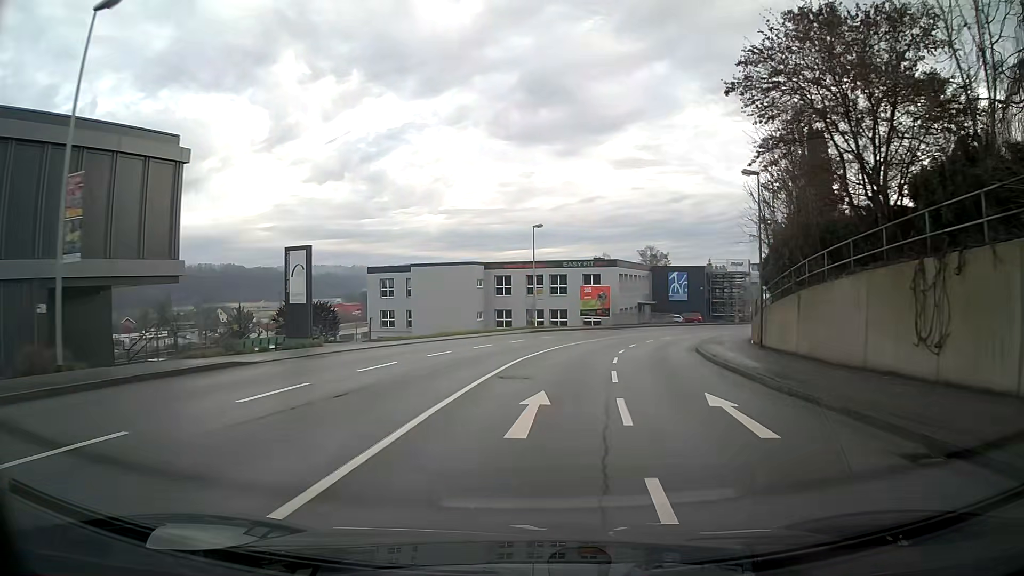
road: tertiary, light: Day
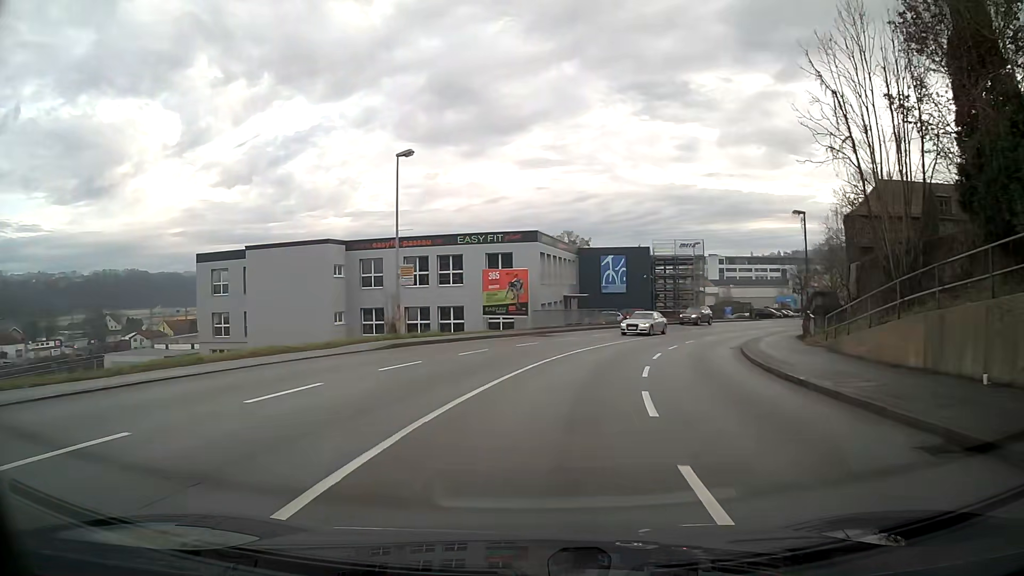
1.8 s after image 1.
(+1.6, +23.4) m; +9°
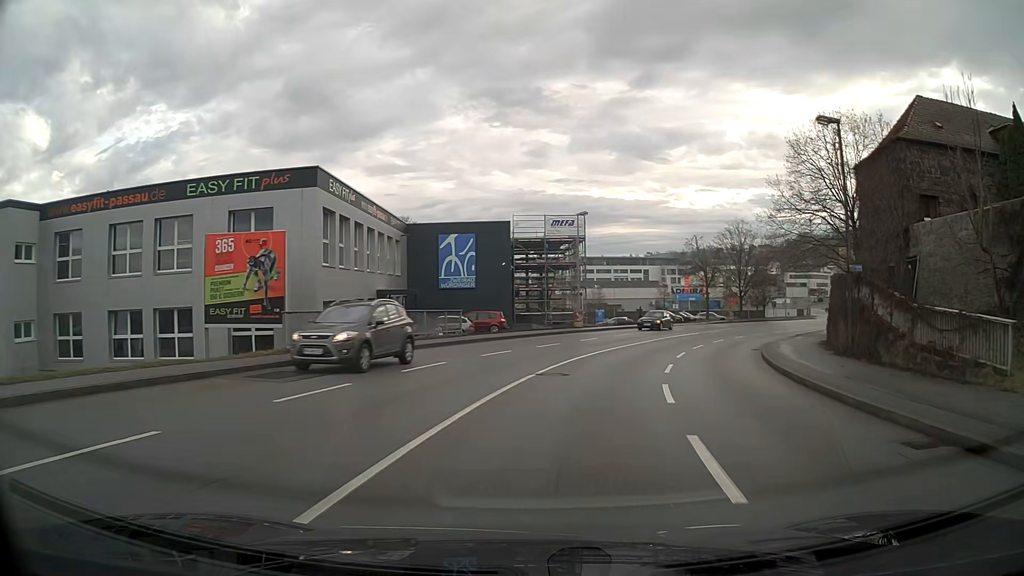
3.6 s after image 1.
(+2.5, +22.4) m; +13°
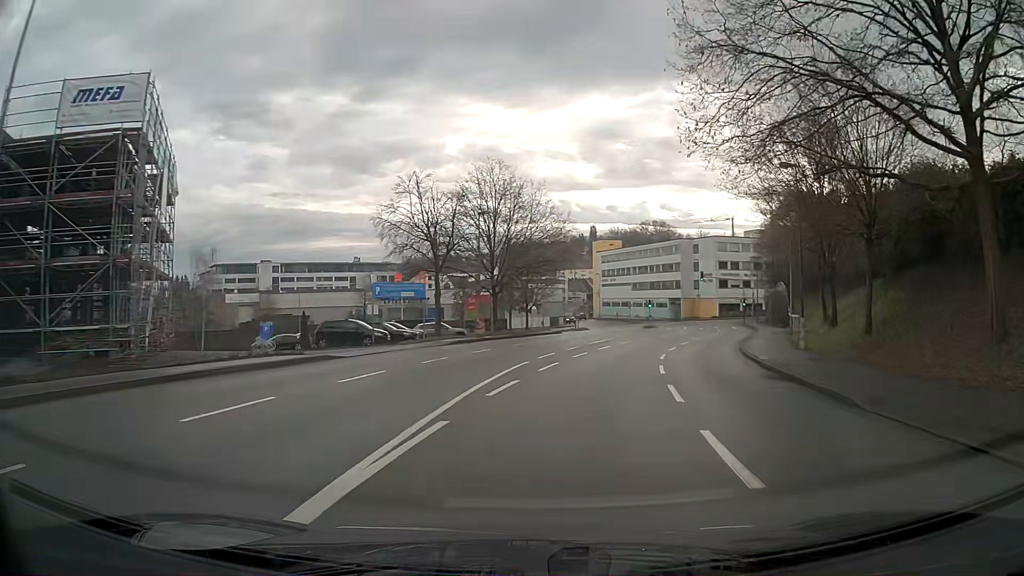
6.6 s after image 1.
(+7.8, +35.4) m; +24°
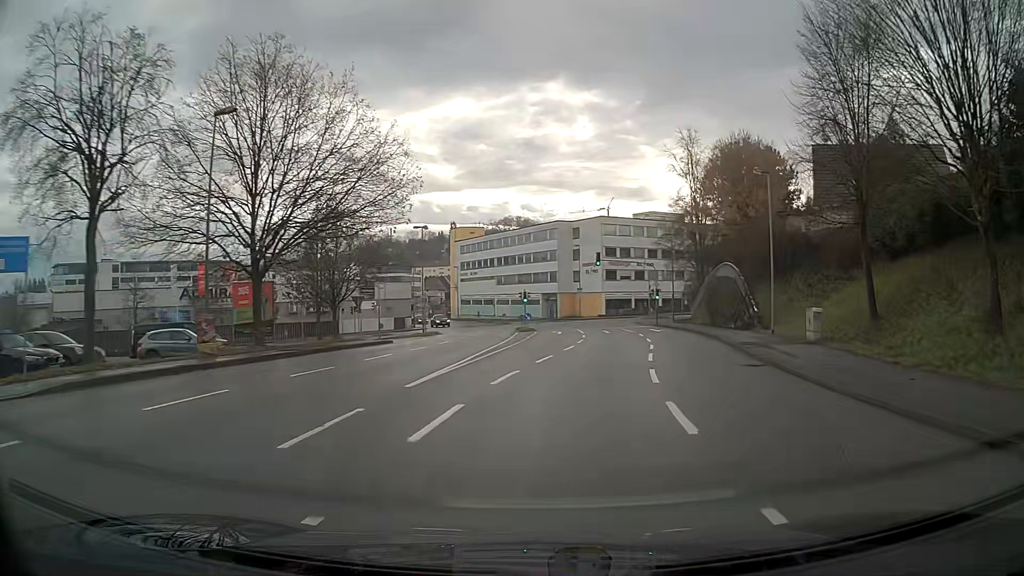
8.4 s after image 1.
(+2.2, +22.1) m; +12°
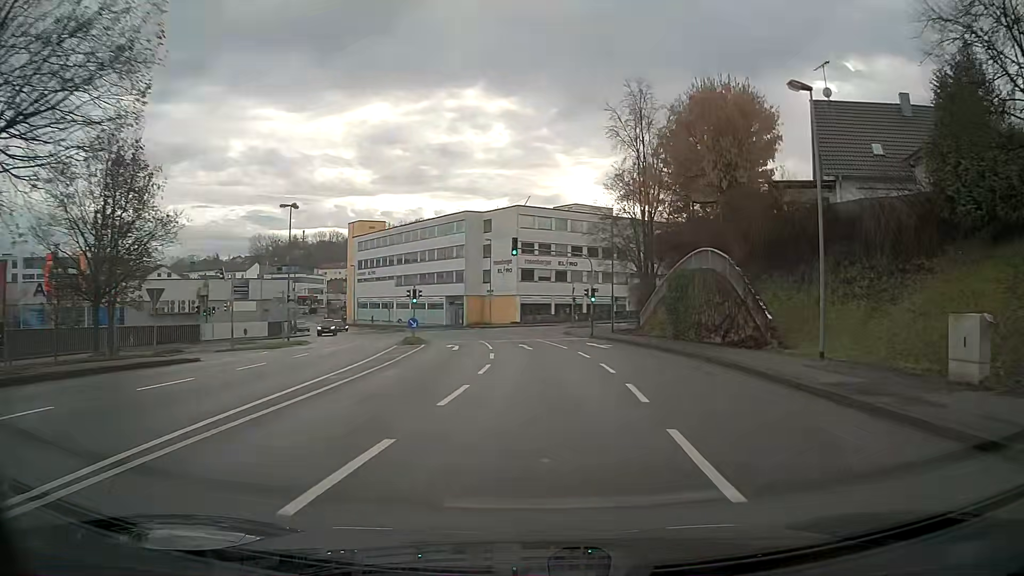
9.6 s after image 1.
(+0.9, +14.6) m; +6°
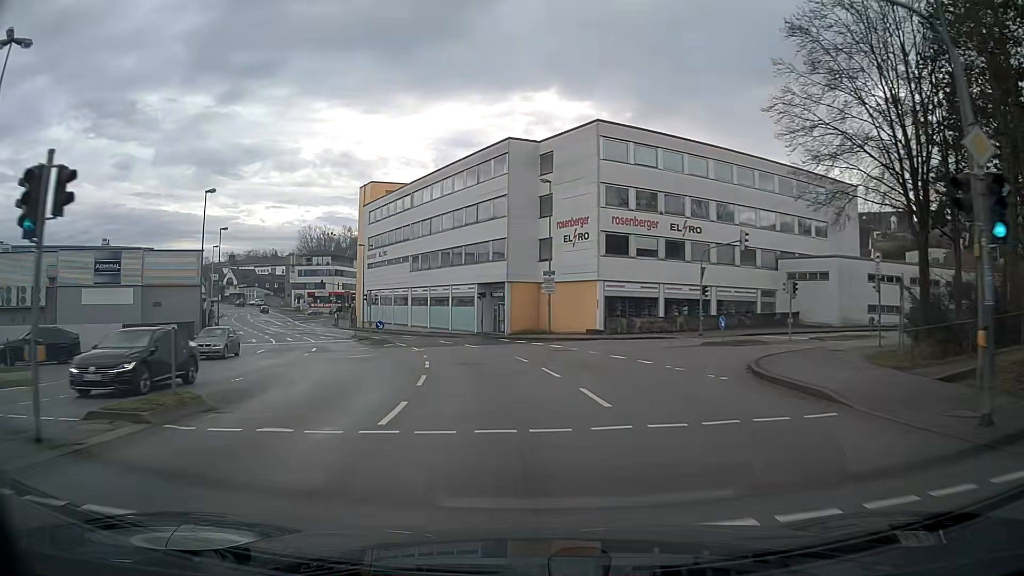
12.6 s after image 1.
(-1.7, +35.9) m; -8°
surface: asphalt
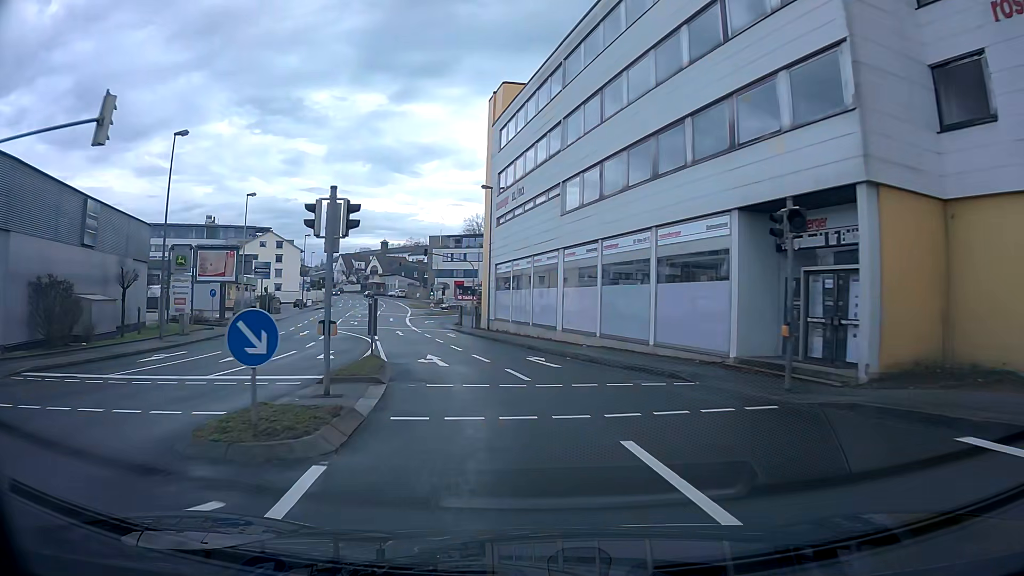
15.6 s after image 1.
(-4.6, +35.3) m; -16°
